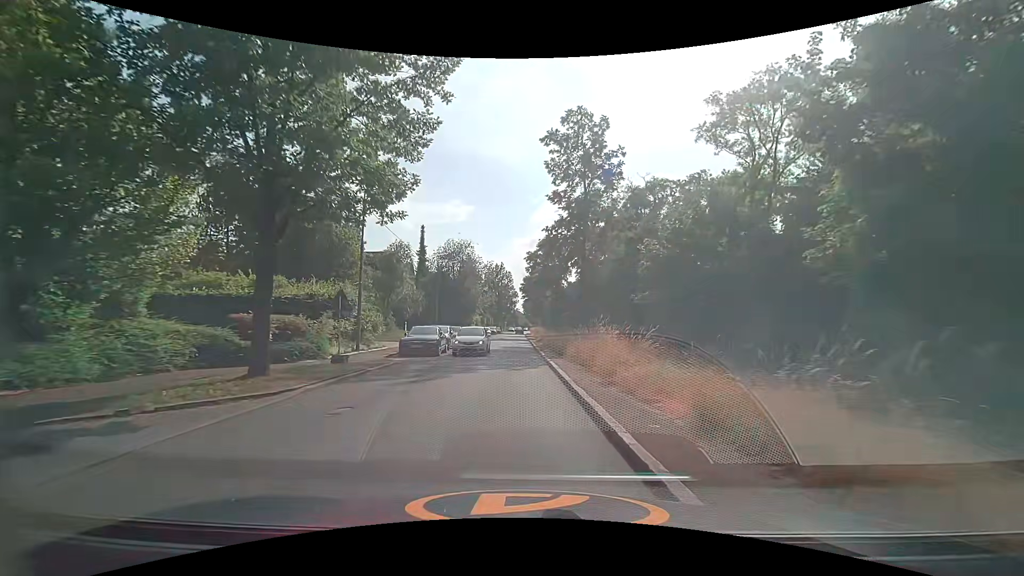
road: tertiary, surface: asphalt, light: Day
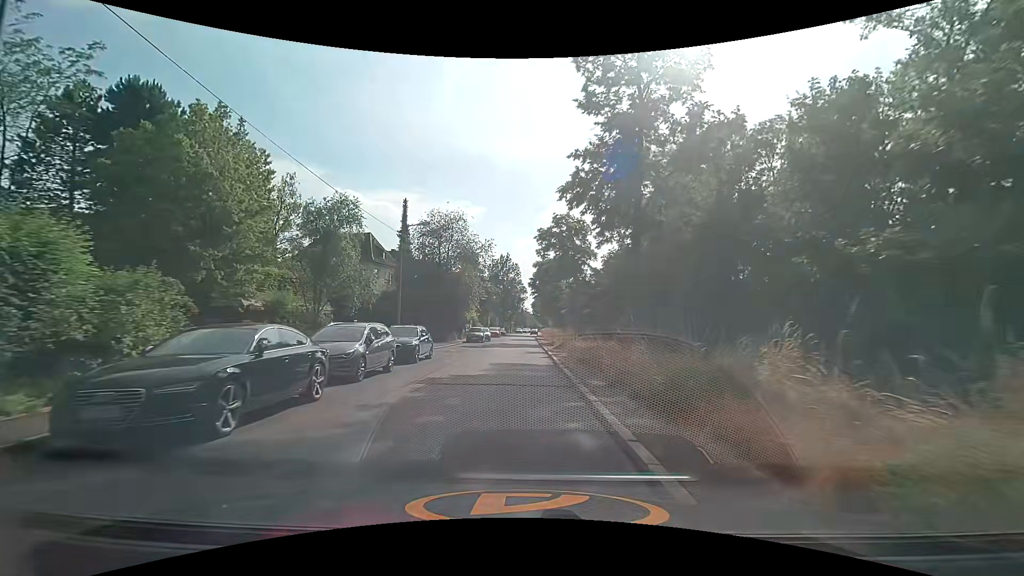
(+0.1, +17.6) m; 0°
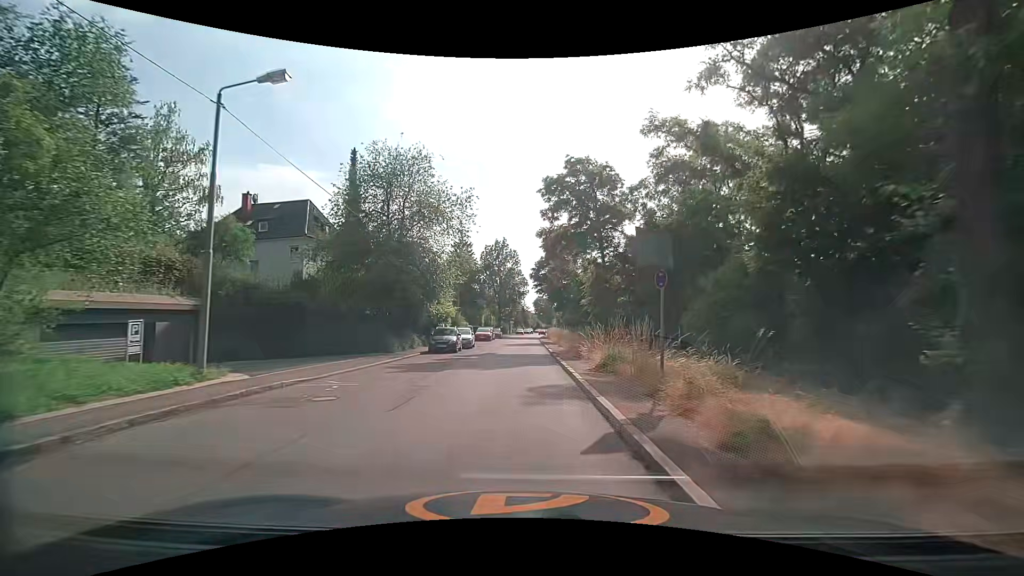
(0.0, +19.1) m; 0°
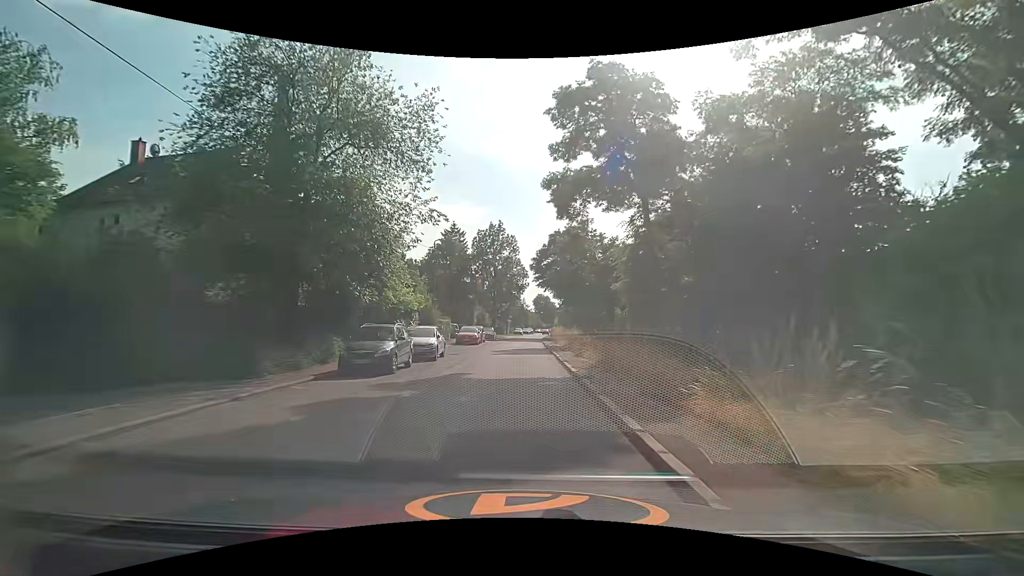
(0.0, +13.8) m; 0°
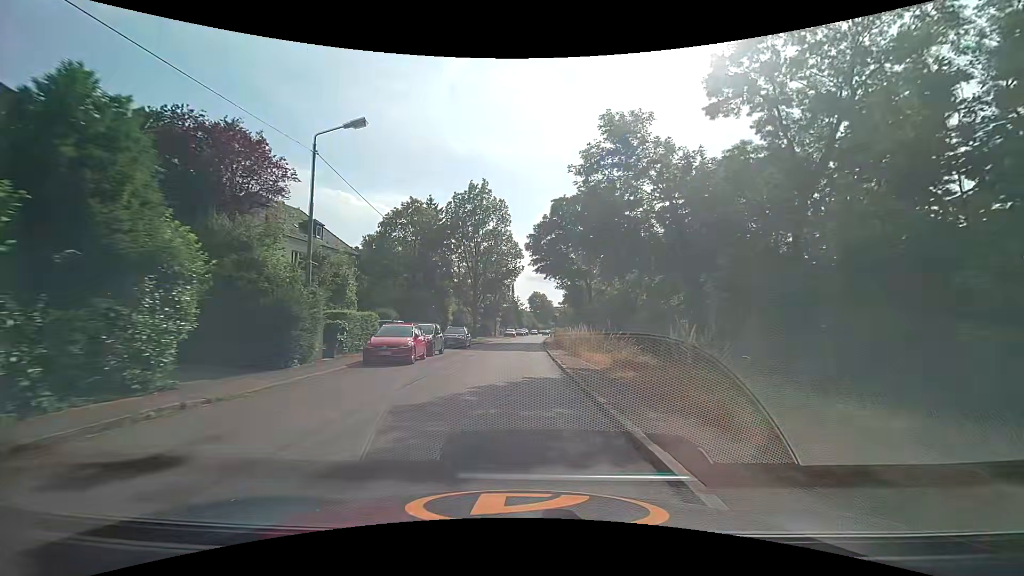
(+0.2, +21.5) m; +1°
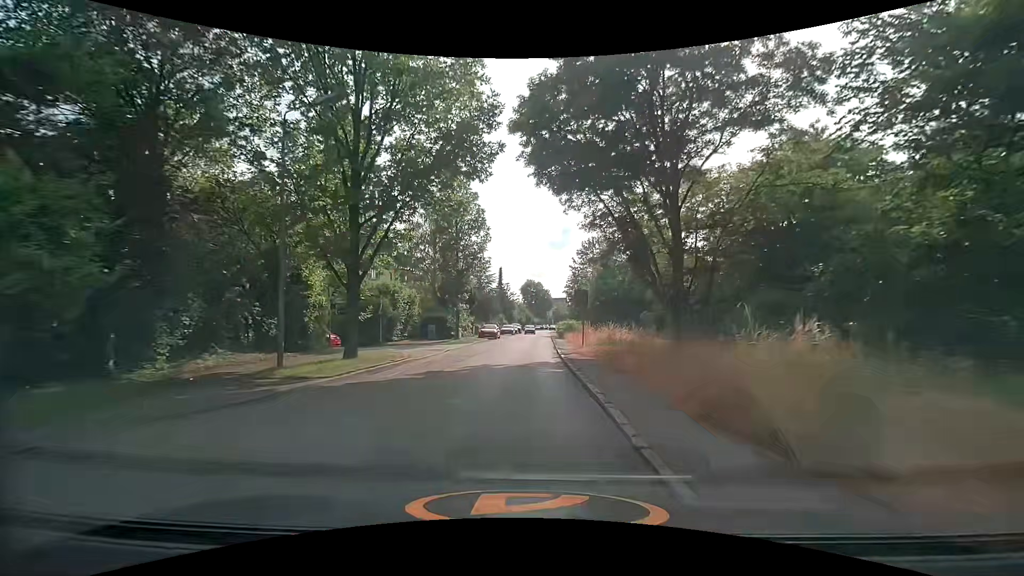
(0.0, +36.0) m; +1°
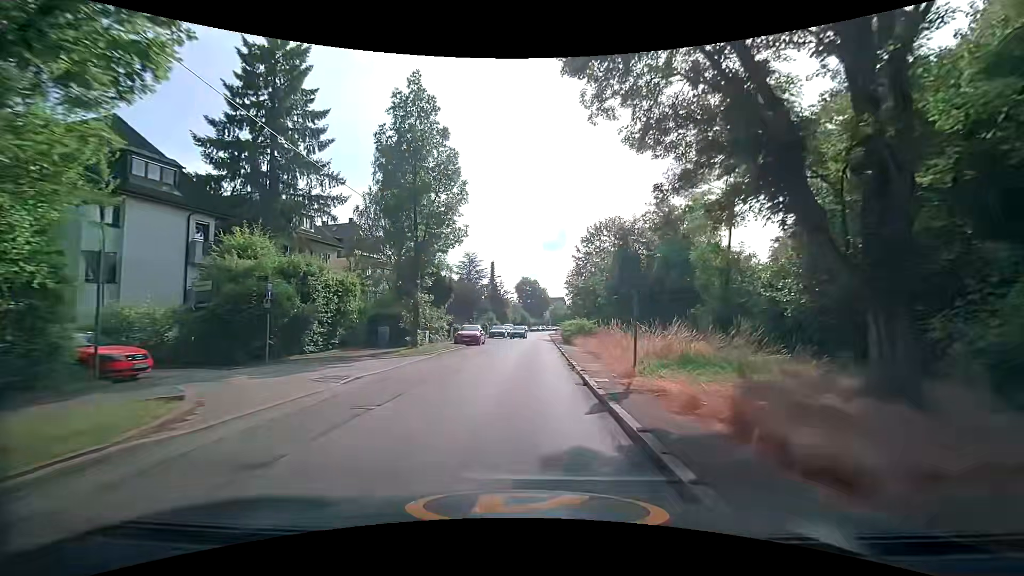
(-0.1, +13.4) m; 0°
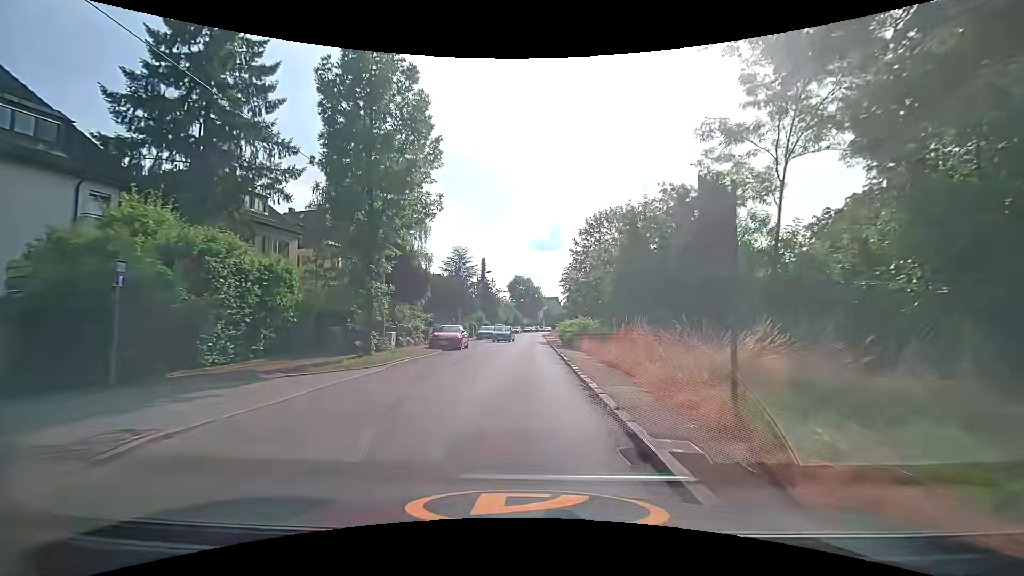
(0.0, +6.5) m; +1°
(0, +10) (0, +20) (+1, +30) (+1, +40) (+1, +50) (+1, +60) (+2, +70) (+2, +80) (+2, +90) (+2, +100) m
